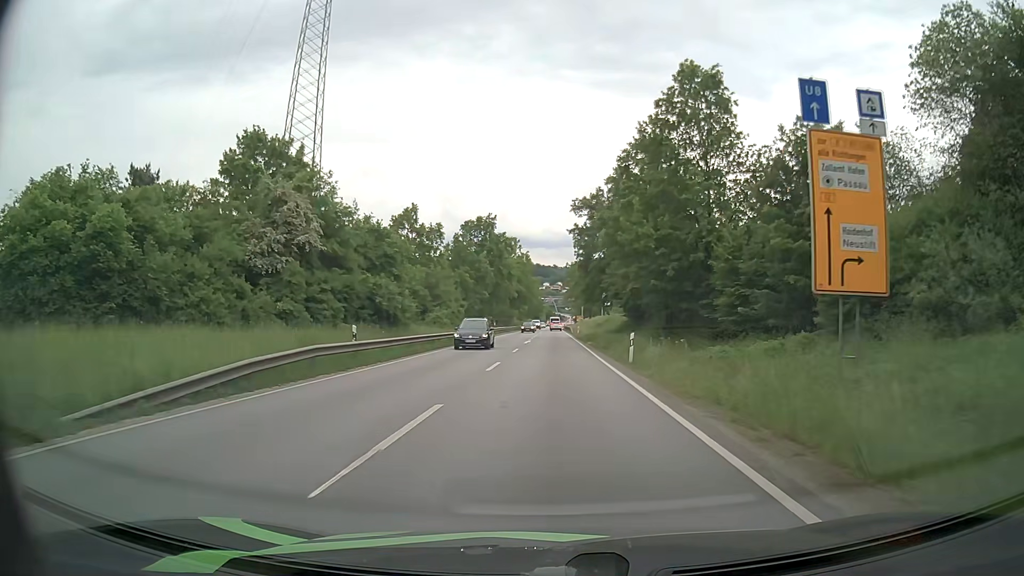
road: primary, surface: asphalt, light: Day
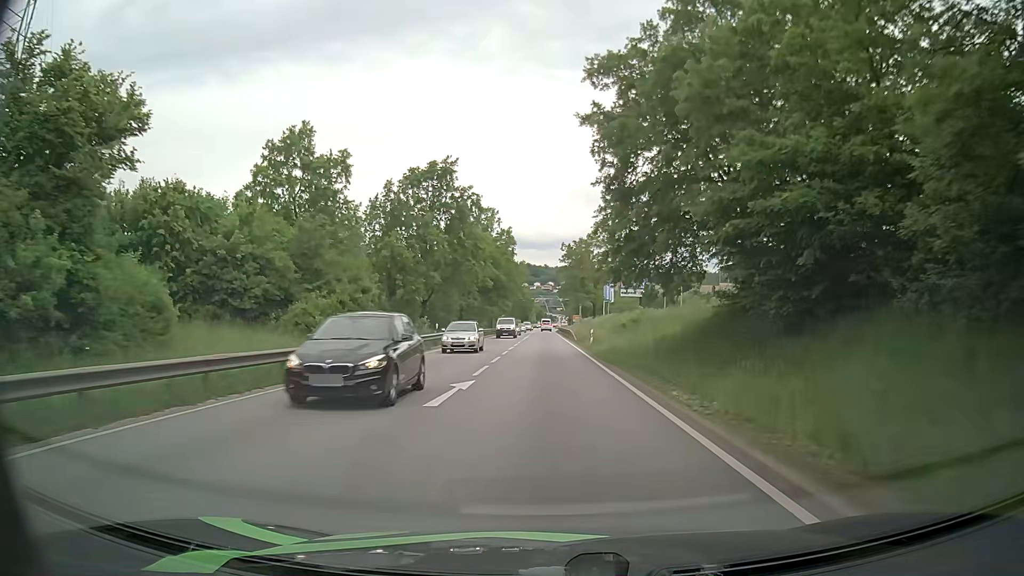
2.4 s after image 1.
(+0.2, +33.7) m; +1°
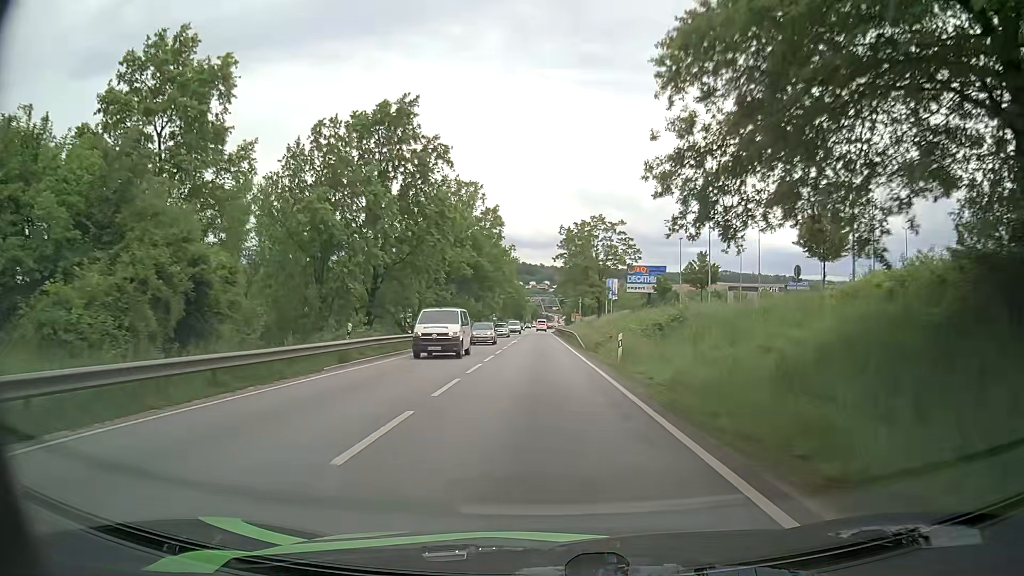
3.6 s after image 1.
(0.0, +17.1) m; 0°
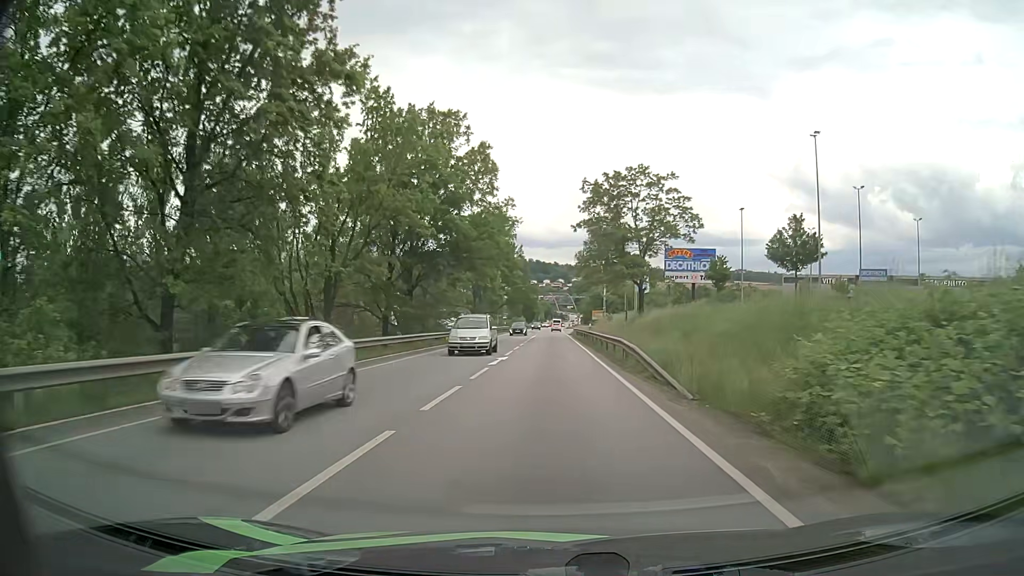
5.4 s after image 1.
(-0.1, +26.0) m; -1°
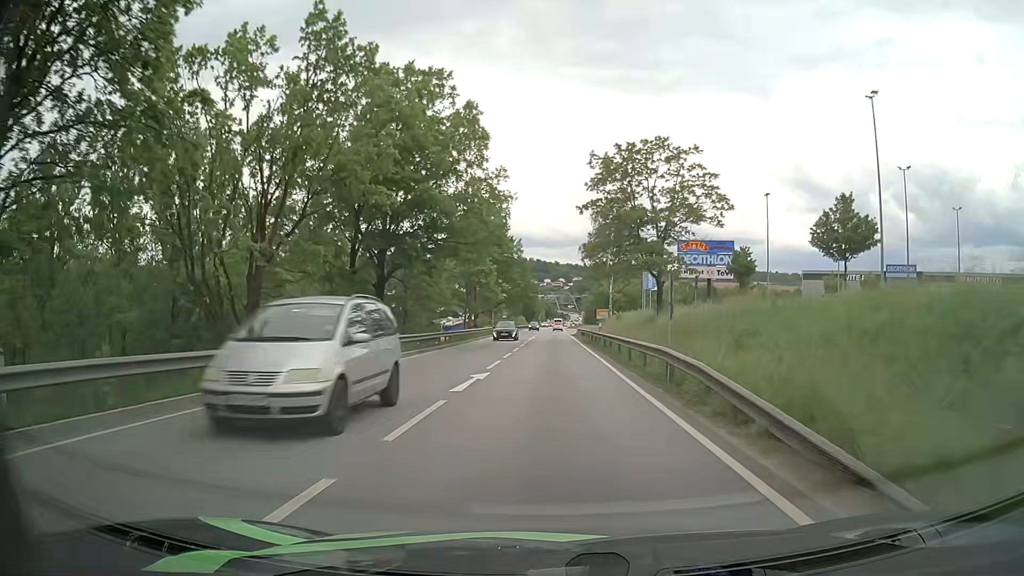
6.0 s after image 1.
(-0.1, +8.7) m; 0°
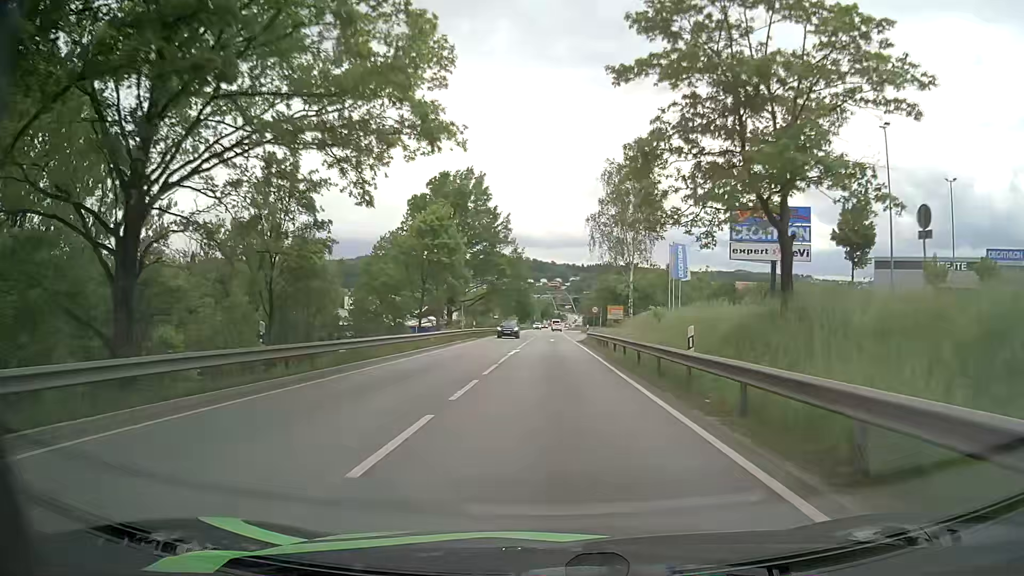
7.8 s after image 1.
(+0.1, +25.9) m; 0°
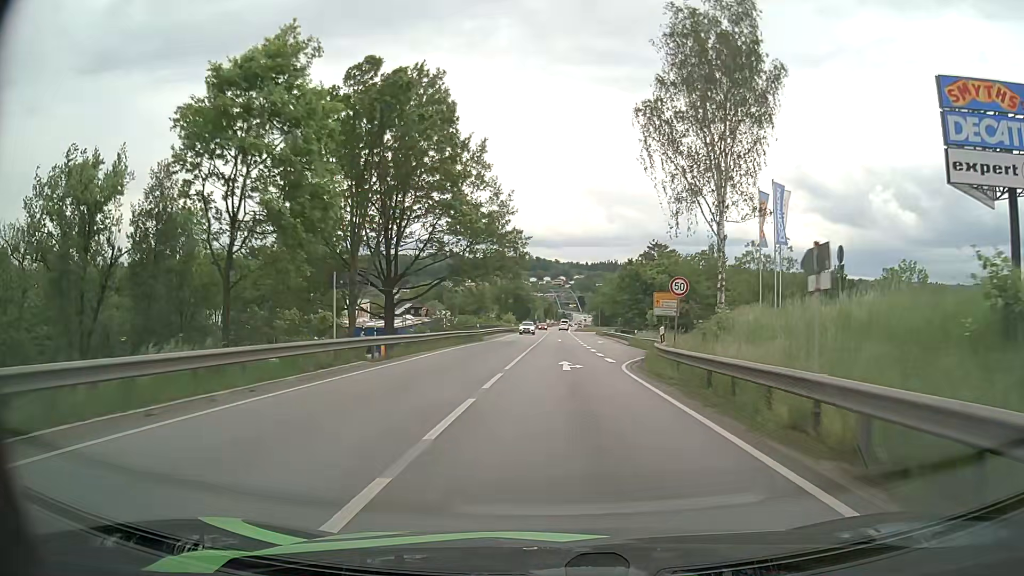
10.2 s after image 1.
(-0.2, +33.6) m; 0°
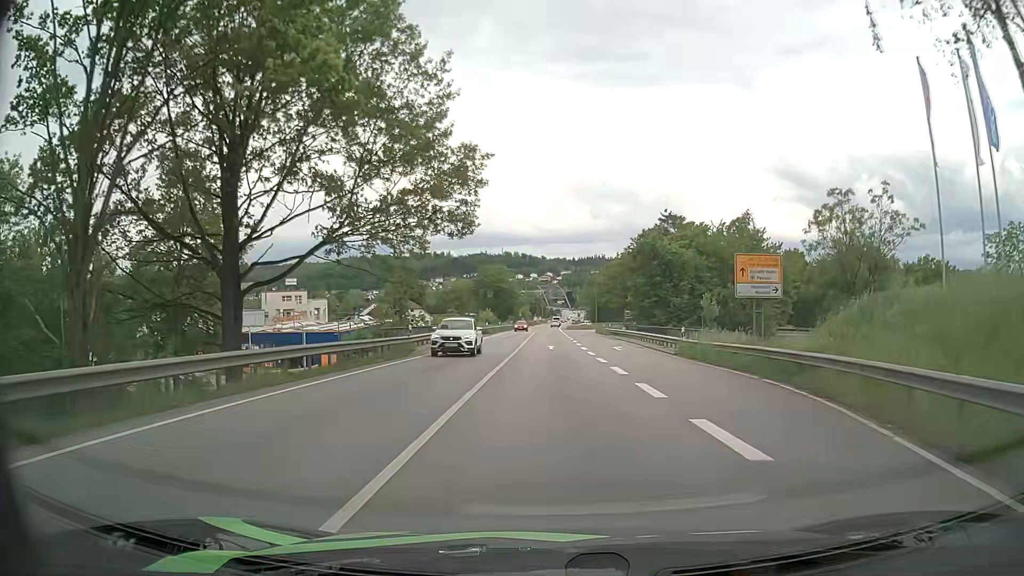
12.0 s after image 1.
(+0.3, +24.5) m; +1°
(0, +10) (0, +20) (0, +30) (0, +40) (0, +50) (0, +60) (0, +70) (0, +80) (0, +90) (0, +100) m
